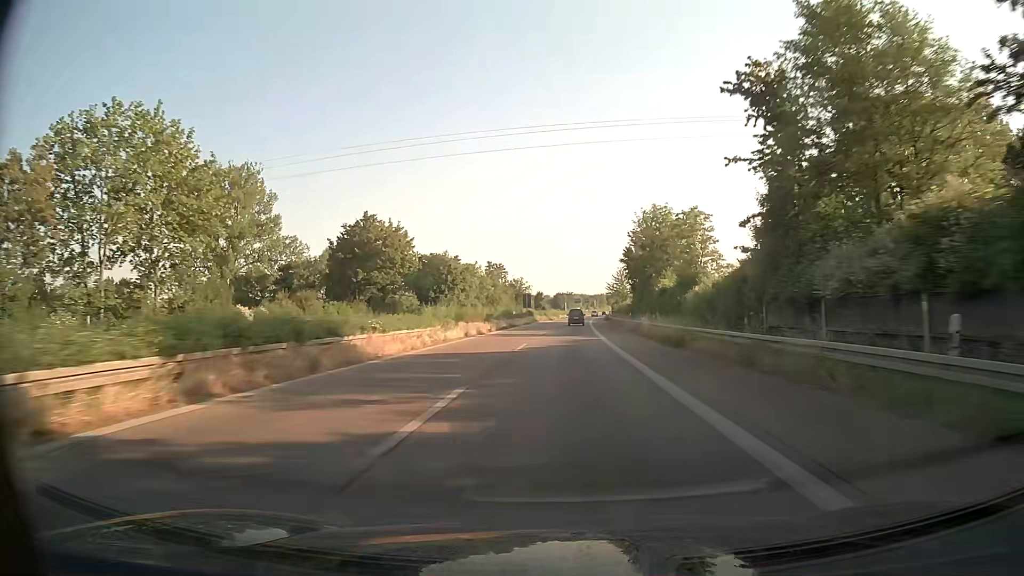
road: trunk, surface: asphalt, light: Day
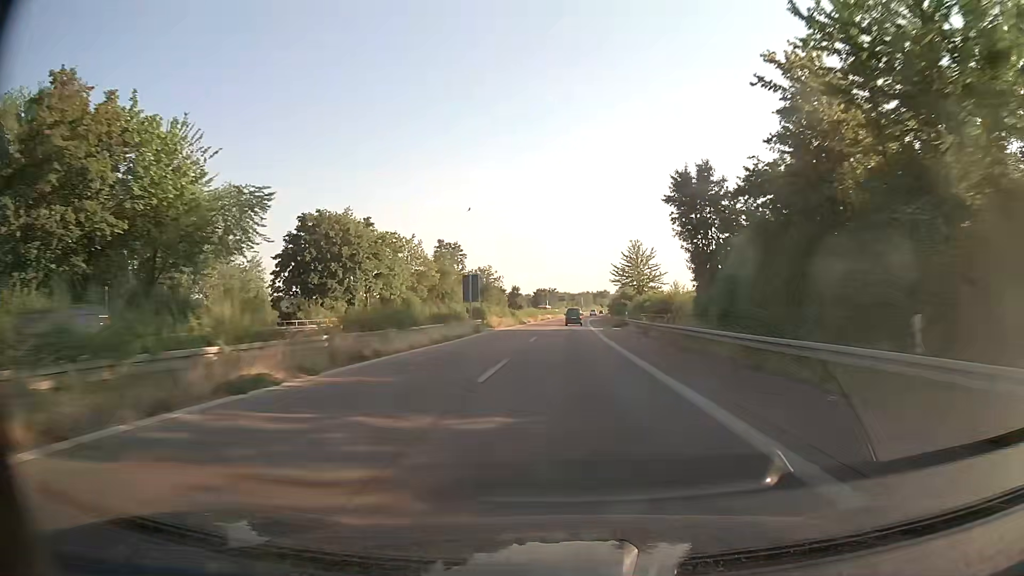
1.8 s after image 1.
(+0.7, +47.0) m; +2°
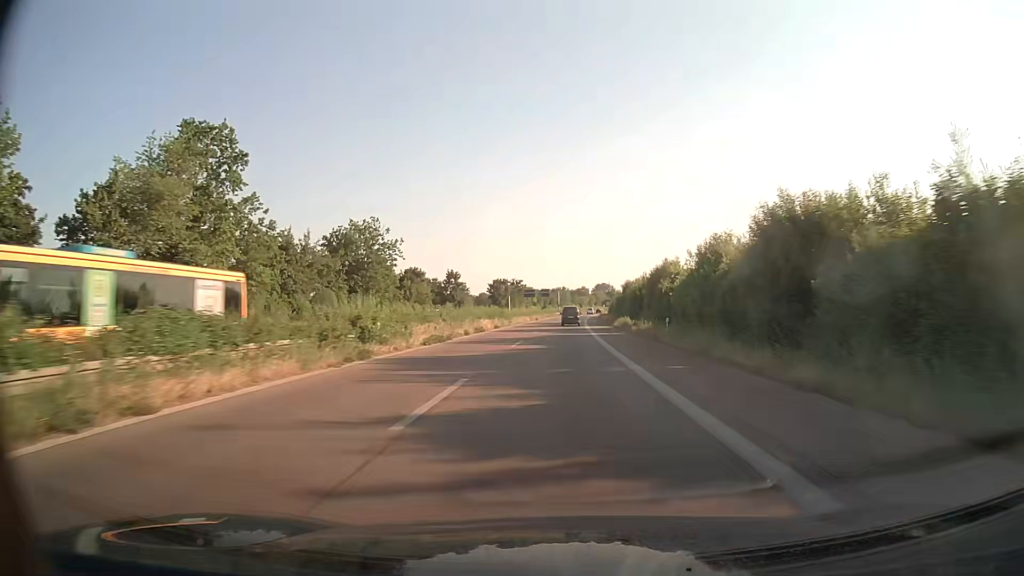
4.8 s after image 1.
(+1.8, +77.0) m; +2°
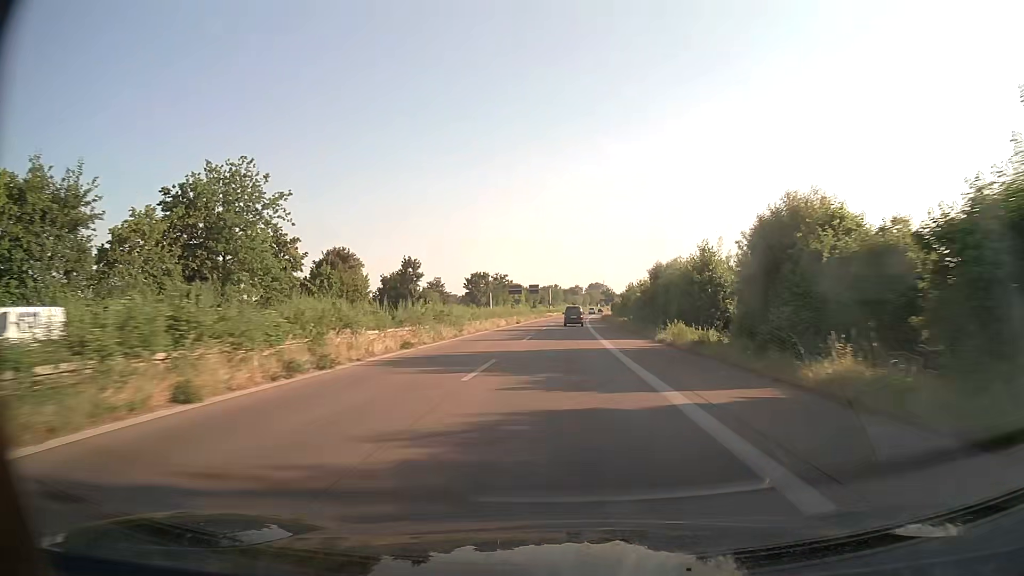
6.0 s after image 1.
(+0.2, +30.1) m; +1°
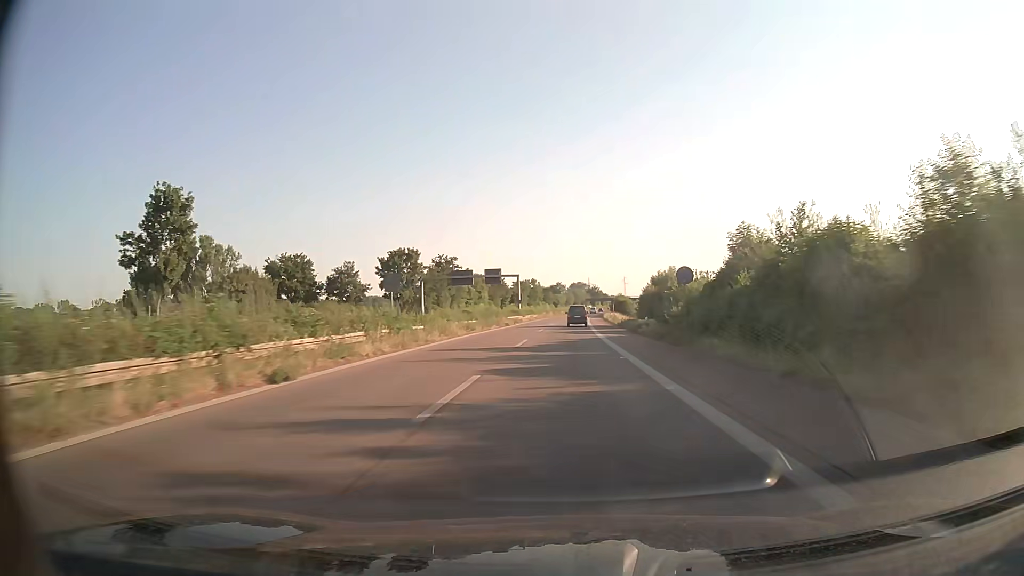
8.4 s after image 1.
(+0.9, +59.0) m; +2°
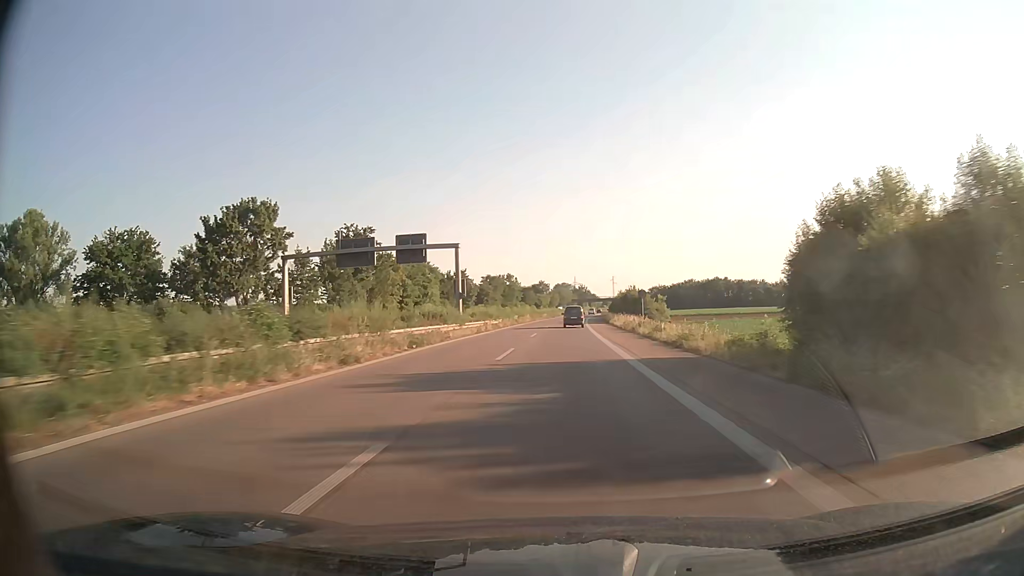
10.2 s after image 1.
(+0.5, +43.4) m; +1°
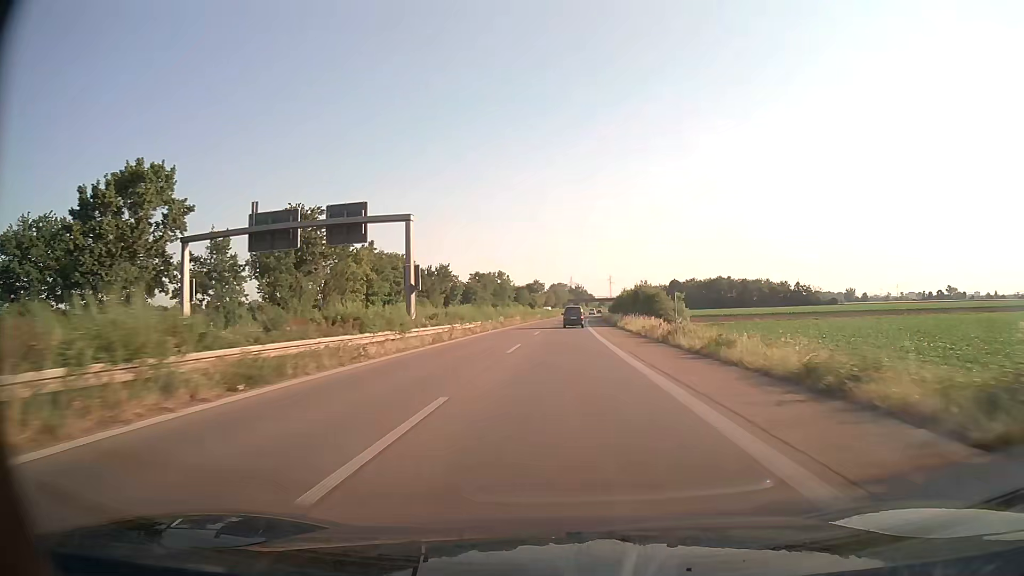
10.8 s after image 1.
(+0.1, +14.3) m; 0°
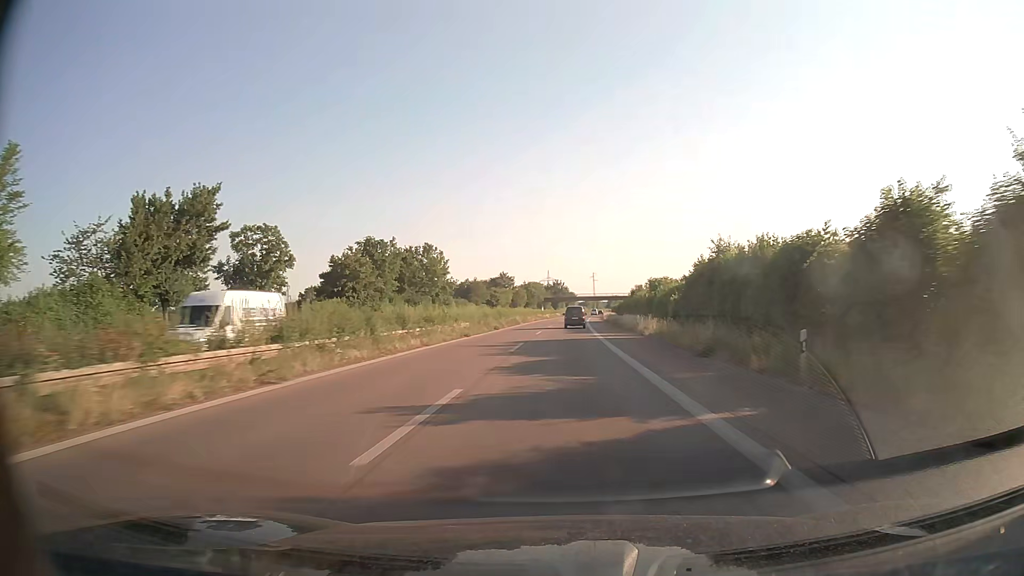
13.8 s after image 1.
(+1.1, +71.0) m; +2°
(0, +10) (0, +20) (0, +30) (0, +40) (+1, +50) (+1, +60) (+1, +70) (+2, +80) (+2, +90) (+3, +100) m
